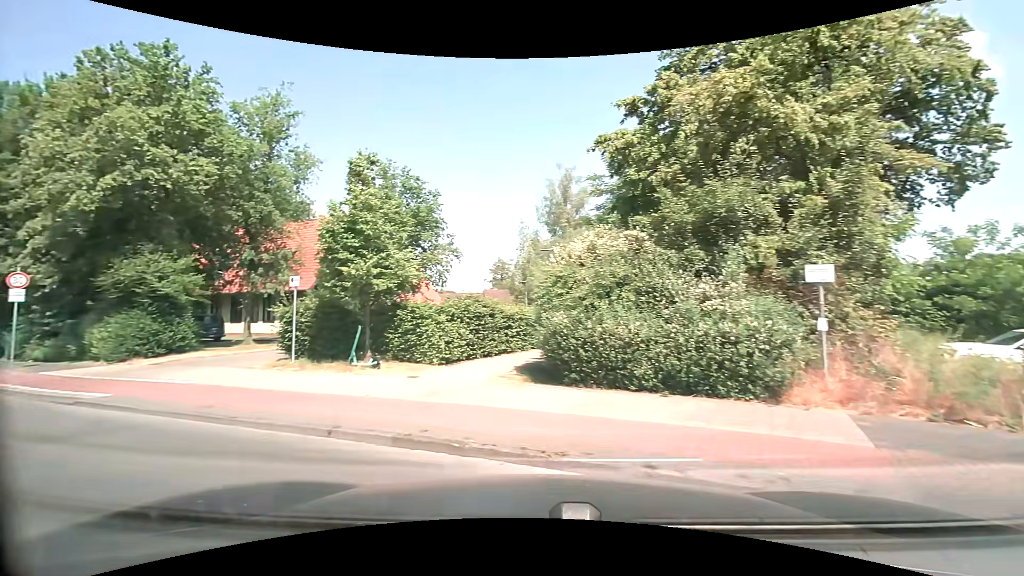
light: Day
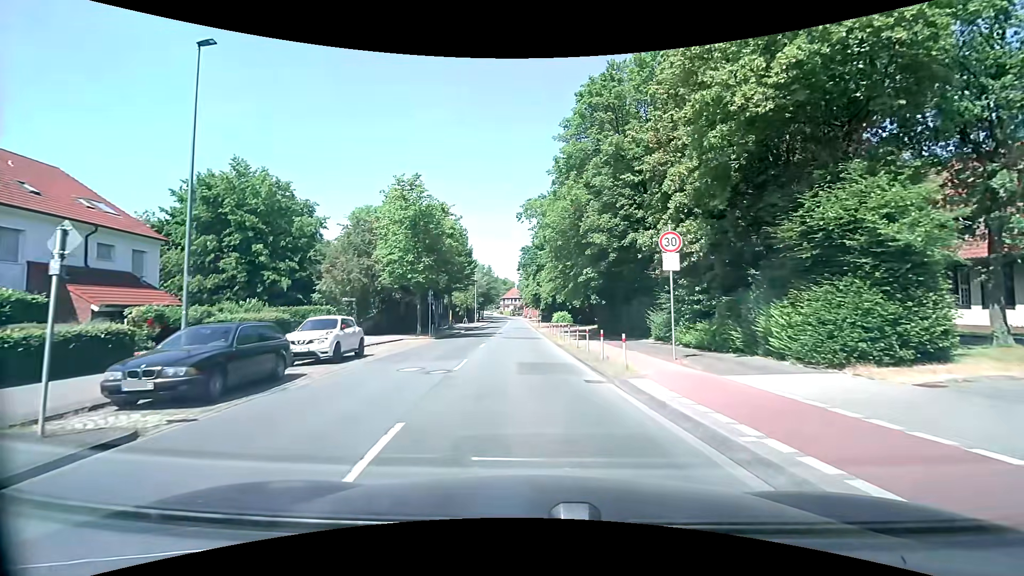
(-7.3, +8.8) m; -56°
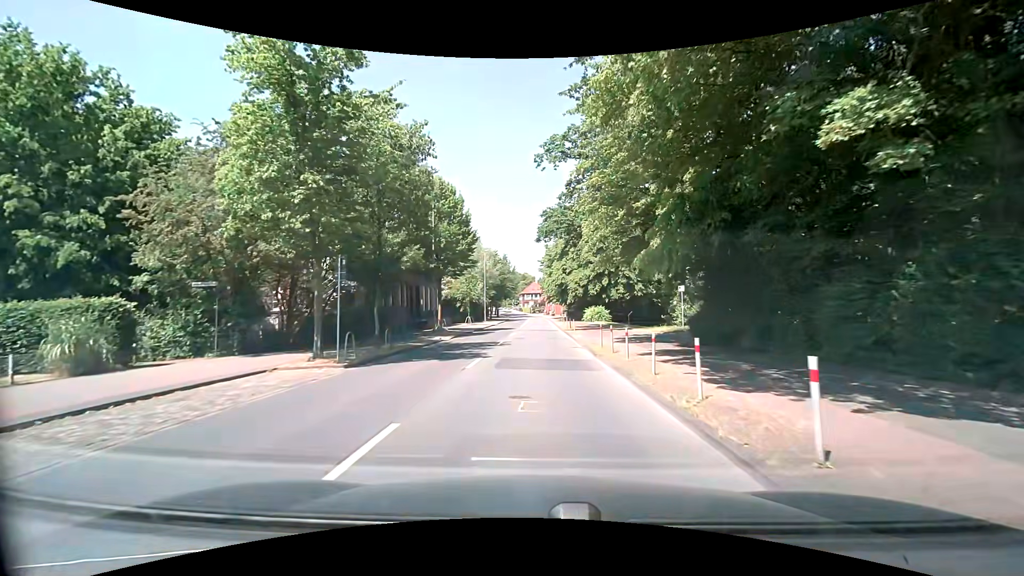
(-0.9, +19.1) m; -3°
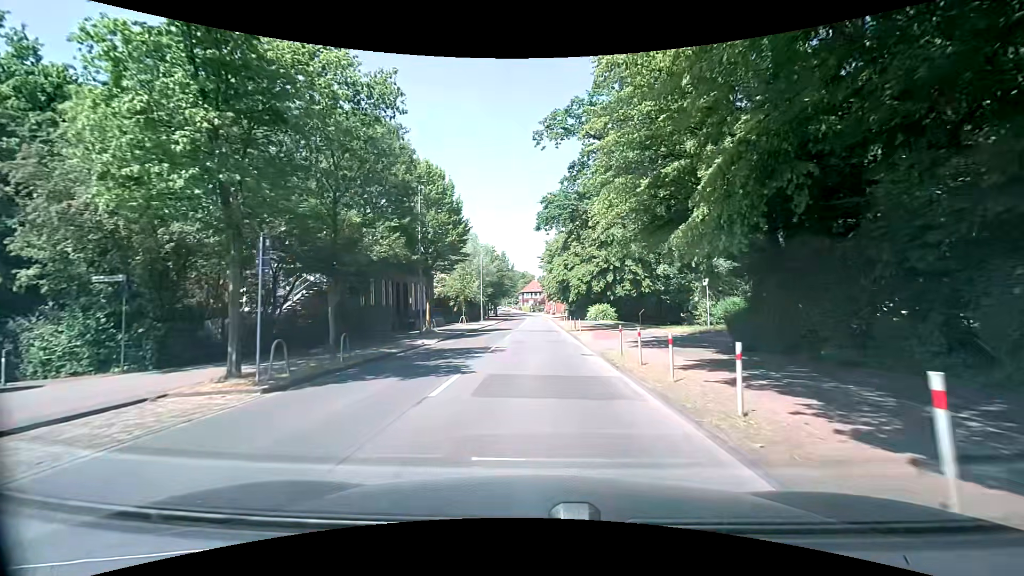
(0.0, +4.3) m; 0°
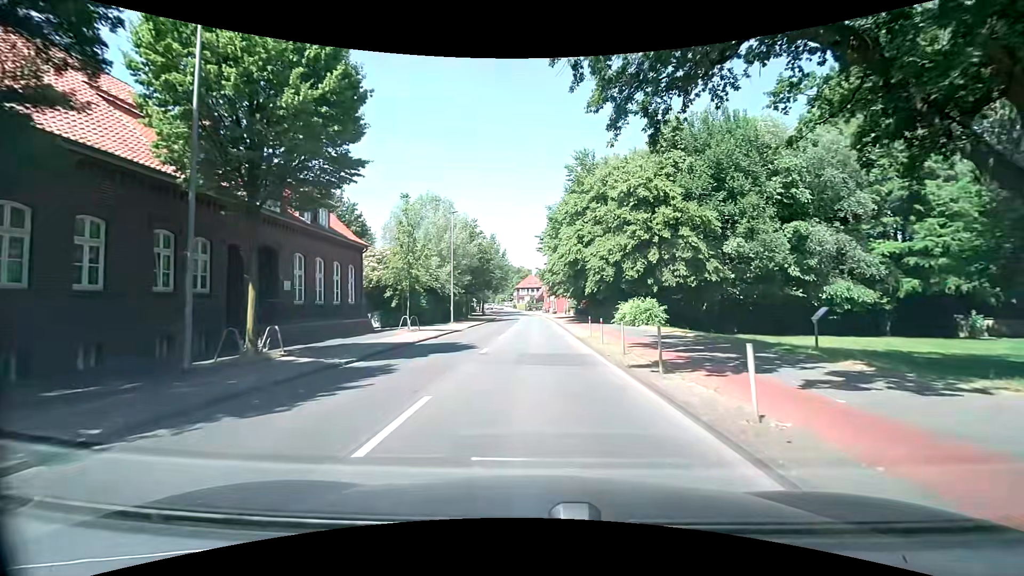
(+0.1, +22.2) m; +1°
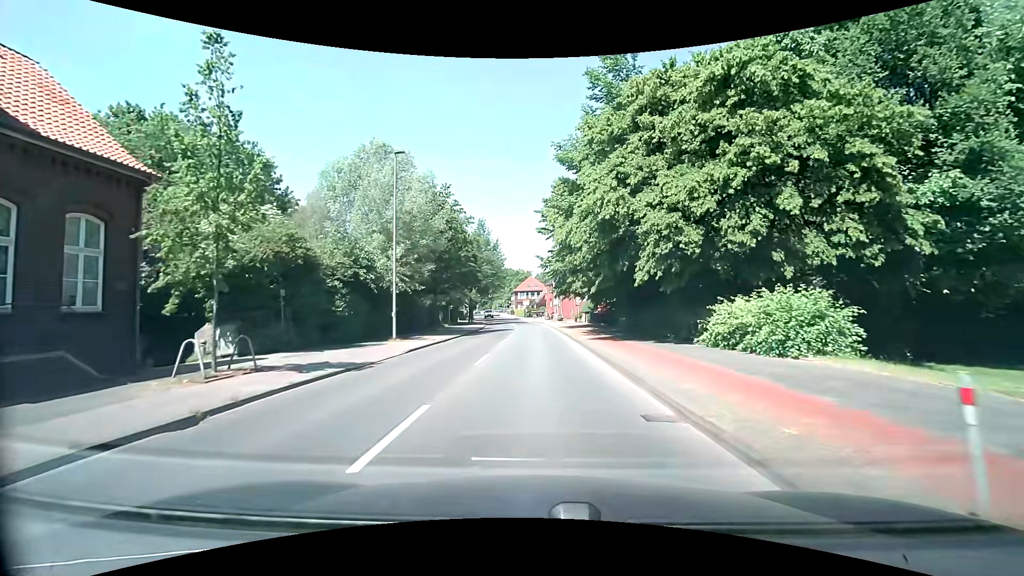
(-0.2, +18.9) m; 0°
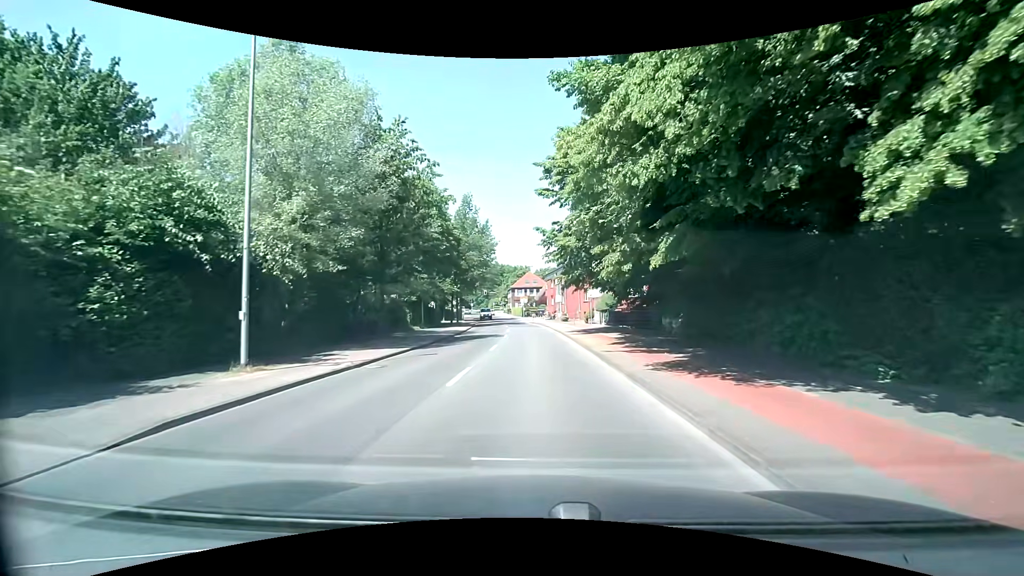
(-0.1, +13.7) m; 0°
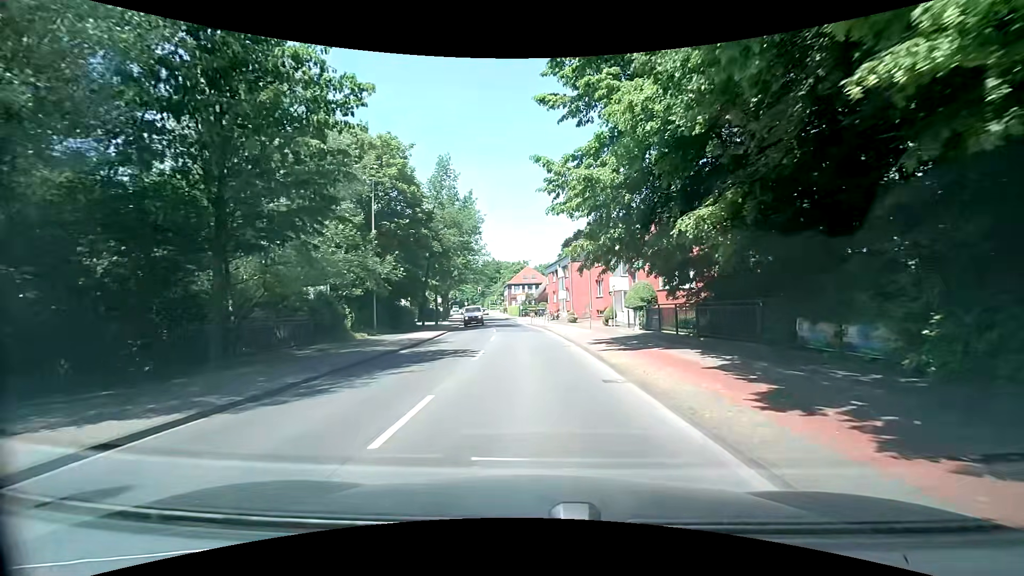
(-0.1, +13.4) m; 0°
(0, +10) (0, +20) (0, +30) (-1, +40) (-2, +50) (-3, +60) (-4, +70) (-6, +80) (-7, +90) (-8, +100) m
